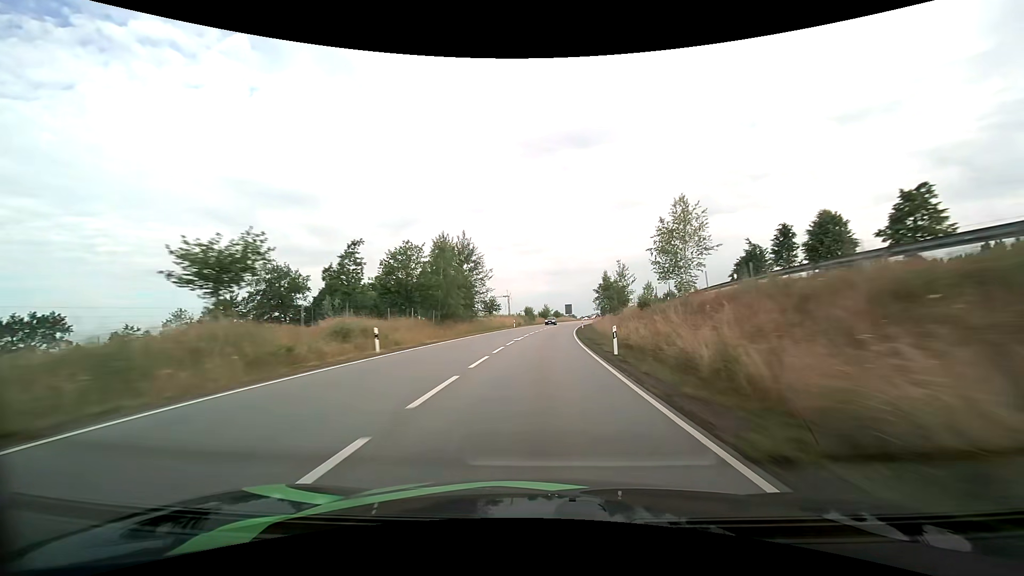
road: primary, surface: asphalt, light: Day
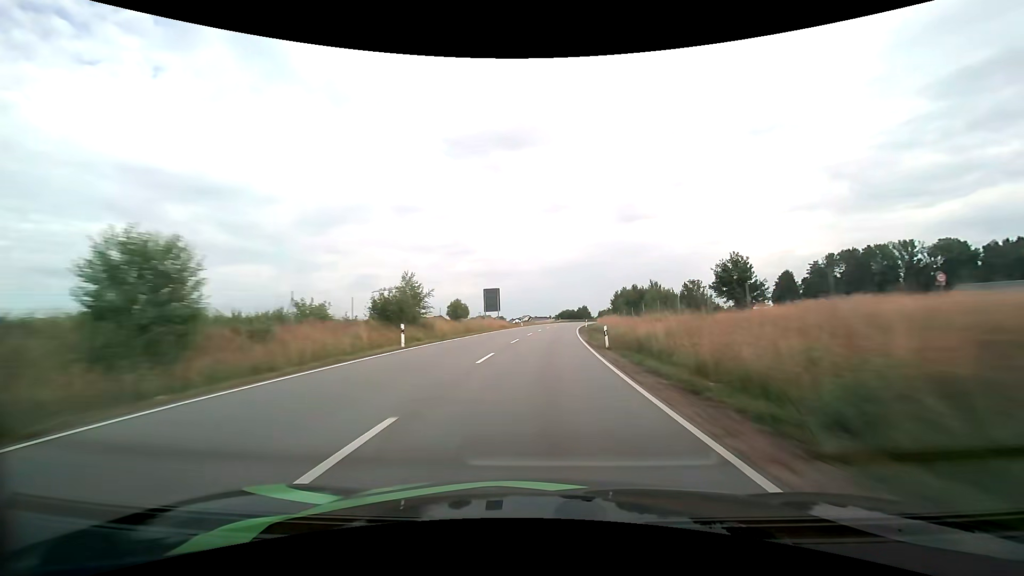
(+6.5, +95.0) m; +8°
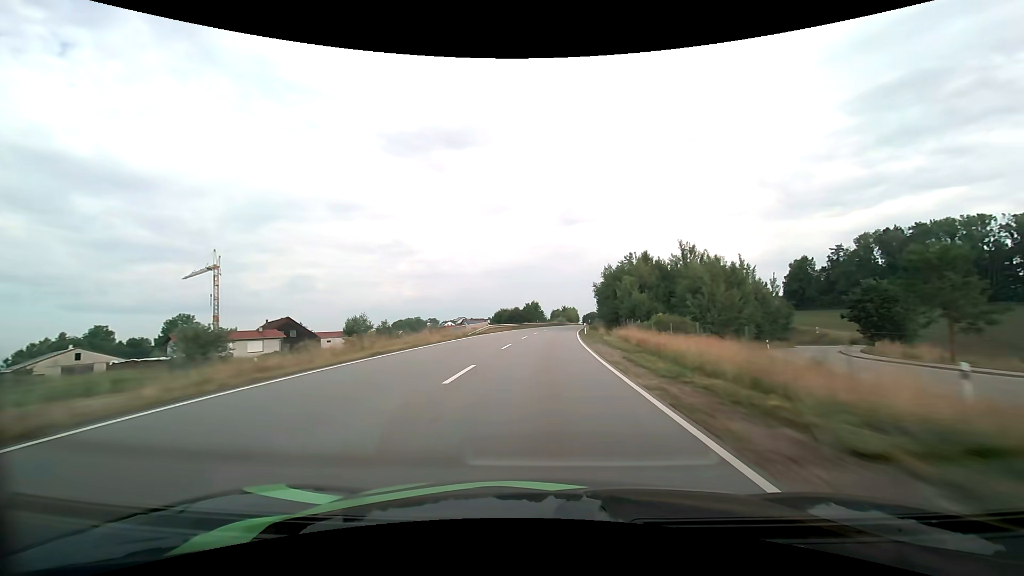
(+4.5, +76.4) m; +7°
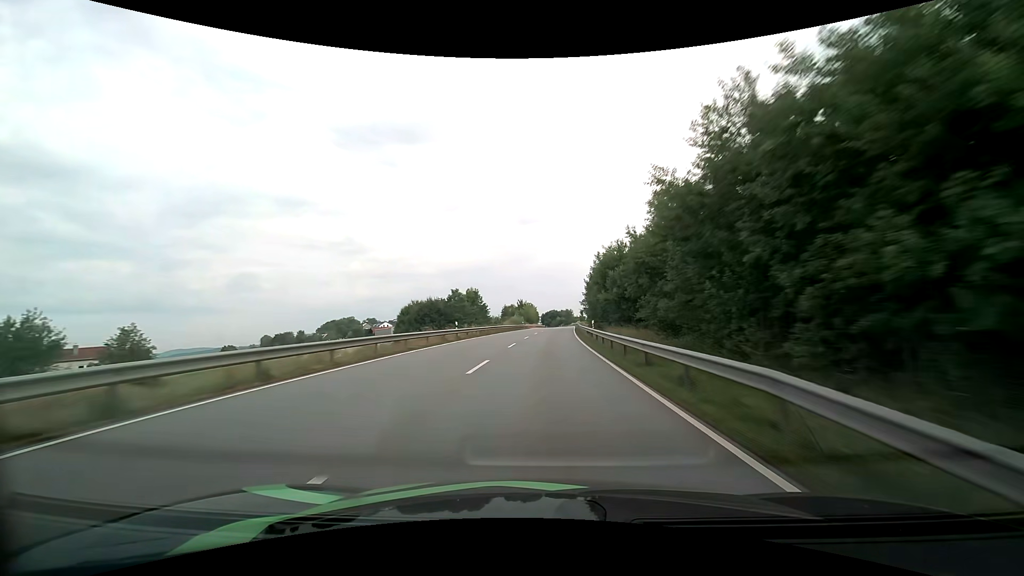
(+2.6, +57.7) m; +5°
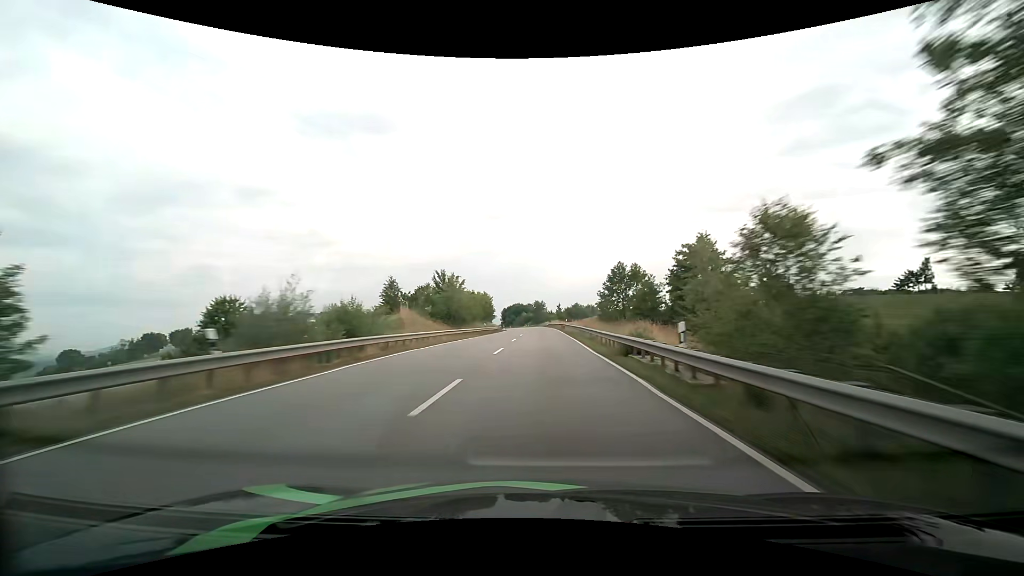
(+3.4, +77.3) m; +4°
(0, +10) (0, +20) (0, +30) (0, +40) (0, +50) (0, +60) (0, +70) (0, +80) (-1, +90) (-1, +100) m
